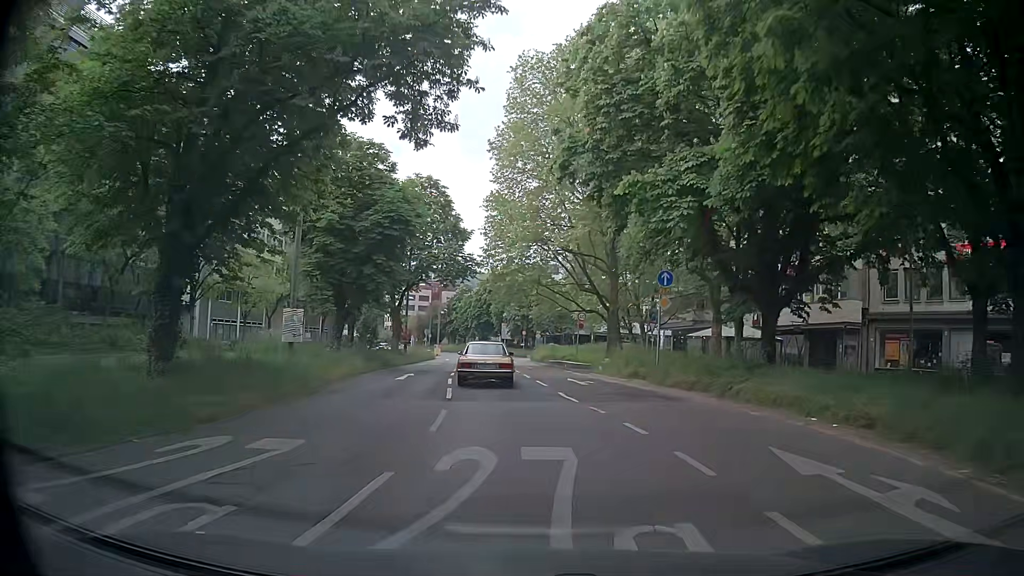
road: primary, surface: asphalt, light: Day
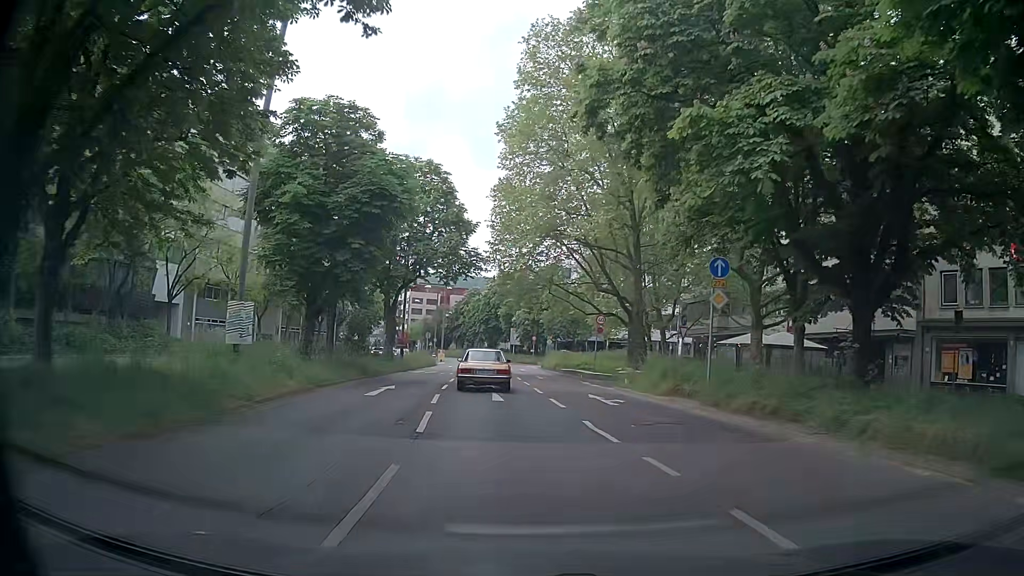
(0.0, +5.8) m; 0°
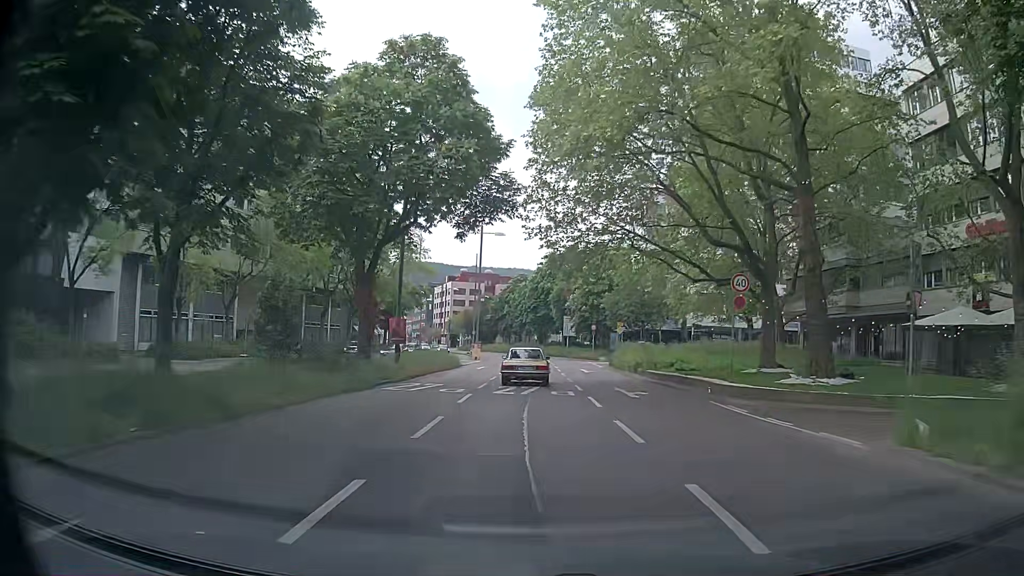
(-0.9, +18.4) m; -4°
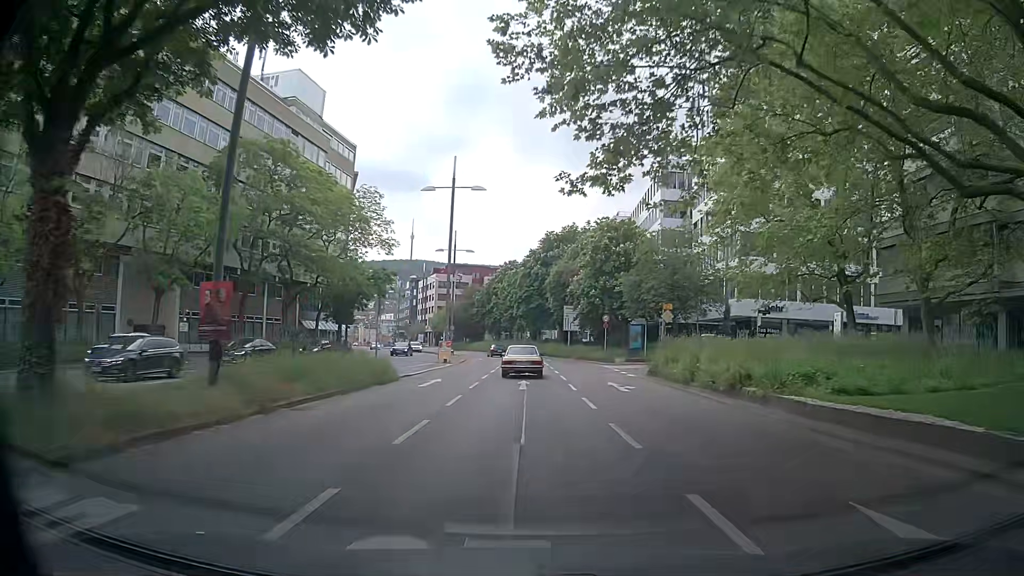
(-0.1, +18.6) m; 0°
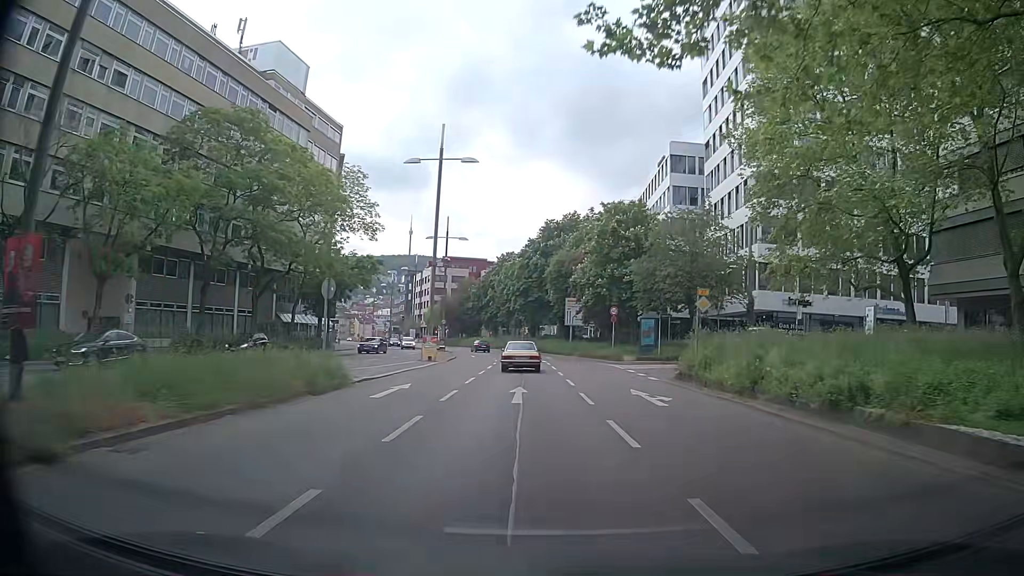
(+0.1, +6.3) m; +1°
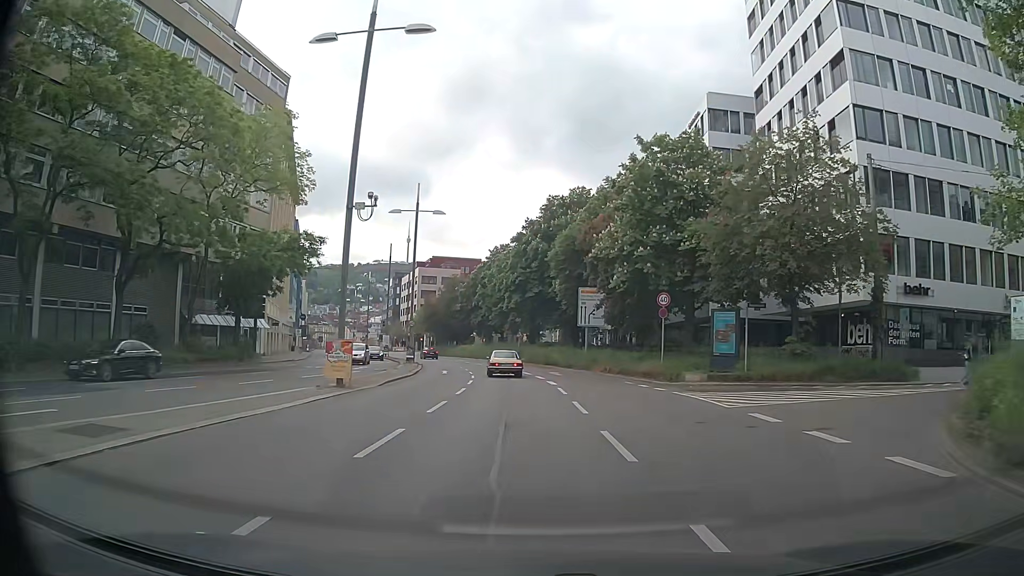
(-0.4, +18.9) m; -1°
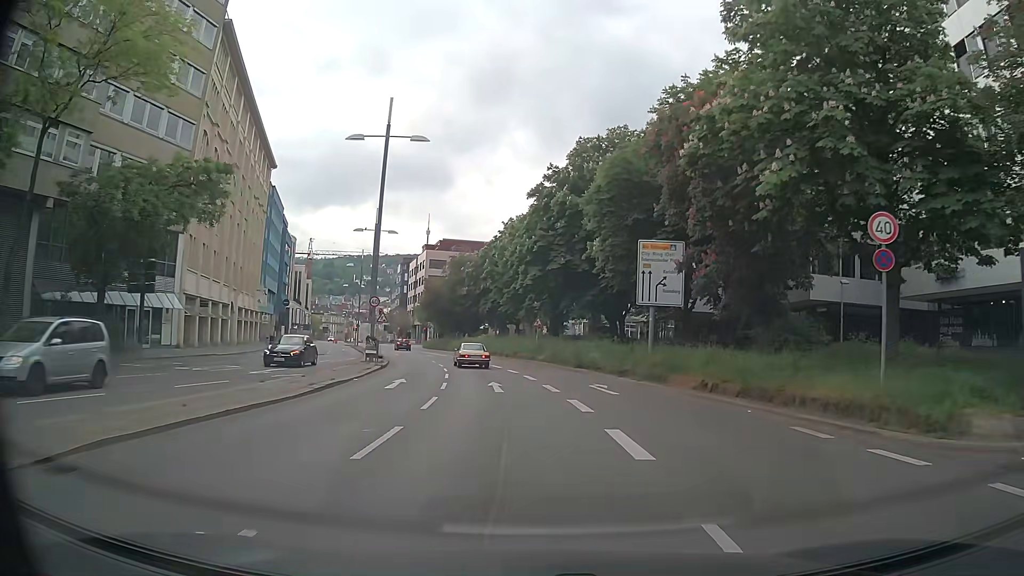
(-0.2, +18.6) m; -2°
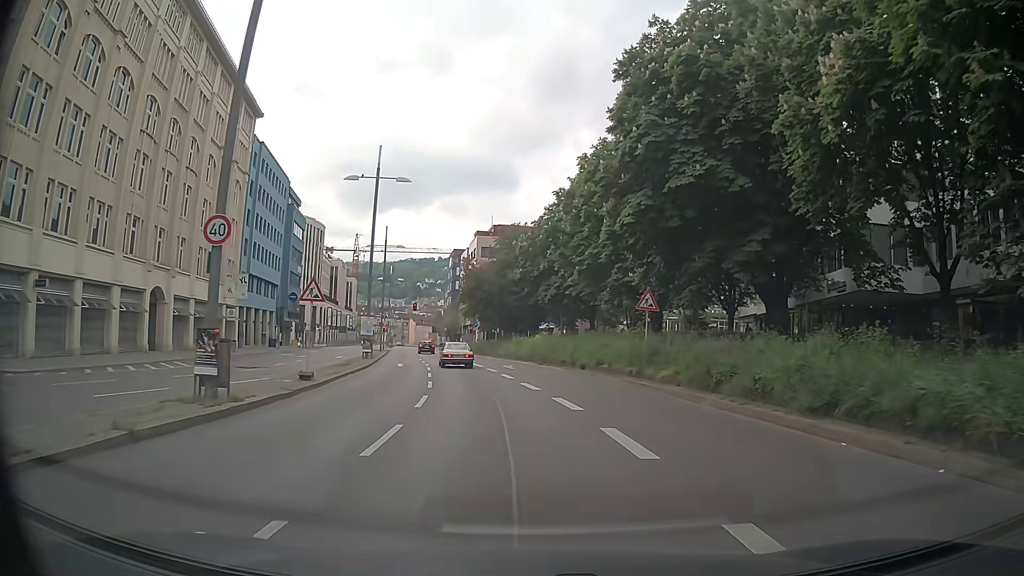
(-1.1, +23.9) m; -5°
